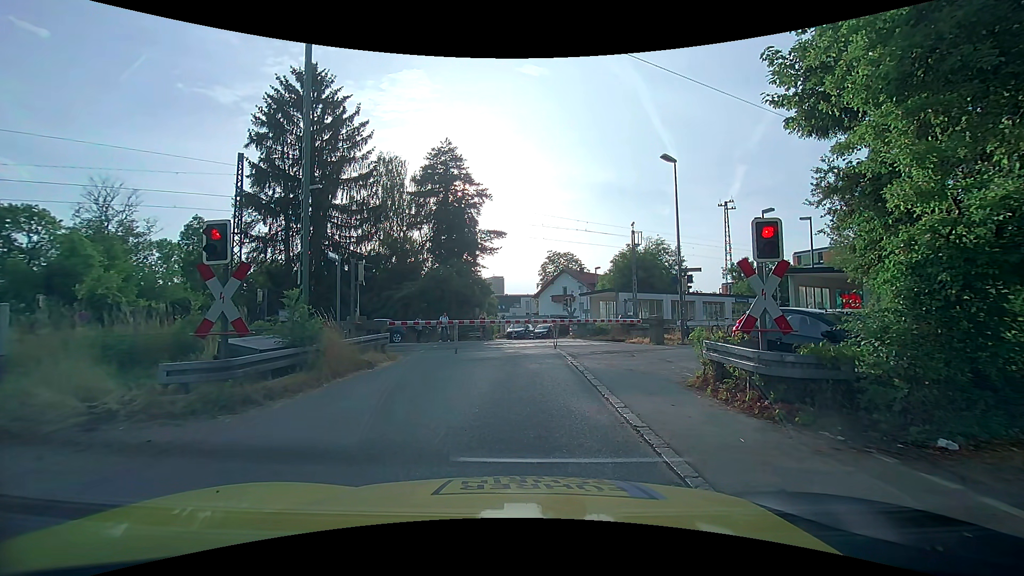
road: unclassified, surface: asphalt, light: Day
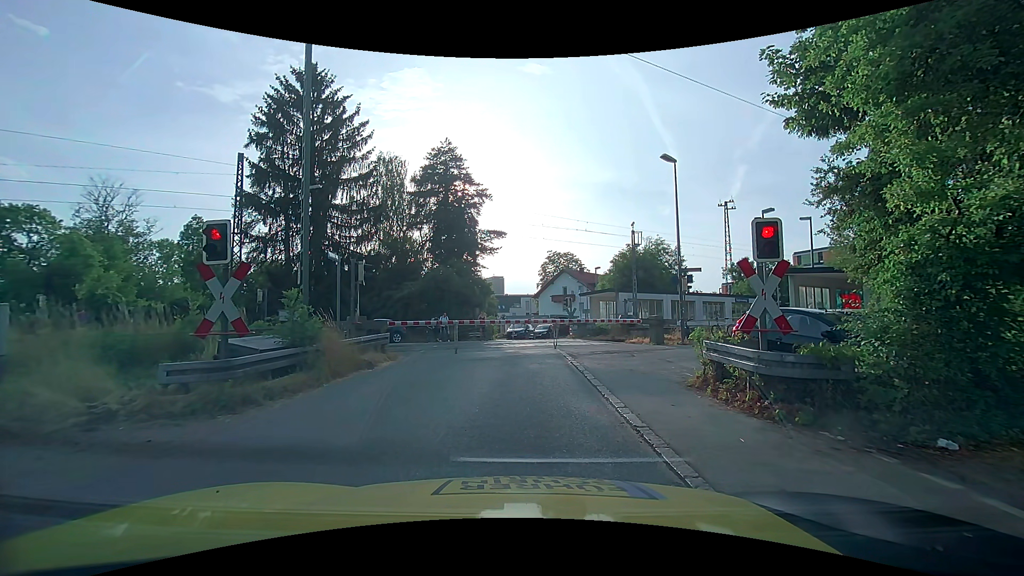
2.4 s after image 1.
(0.0, 0.0) m; 0°
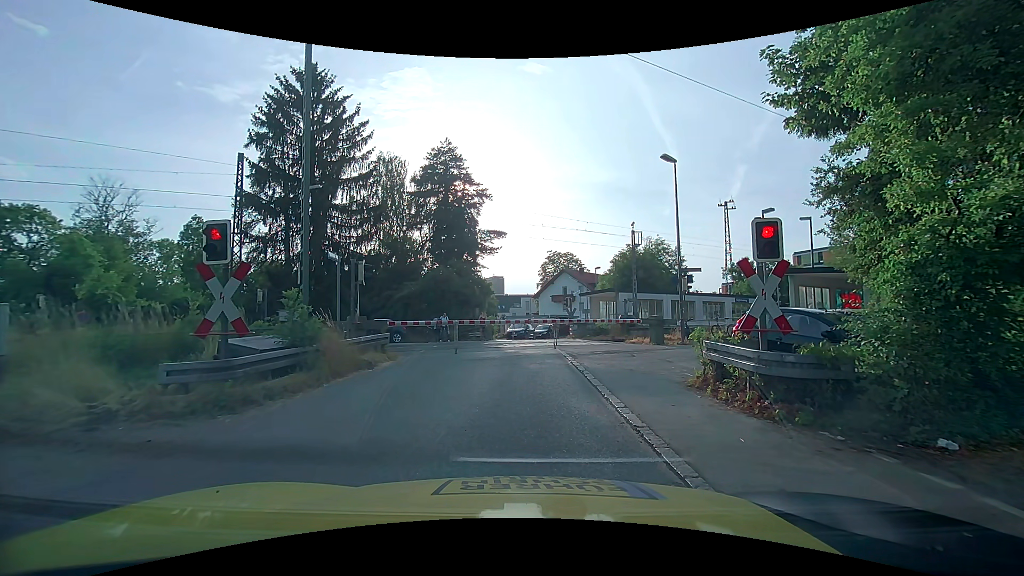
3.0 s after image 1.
(0.0, 0.0) m; 0°
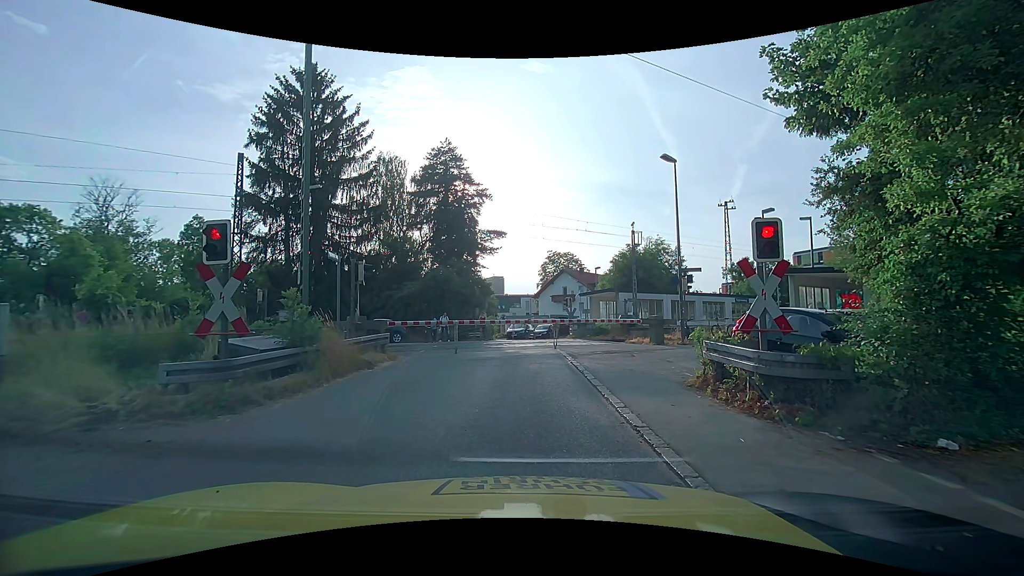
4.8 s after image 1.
(0.0, 0.0) m; 0°
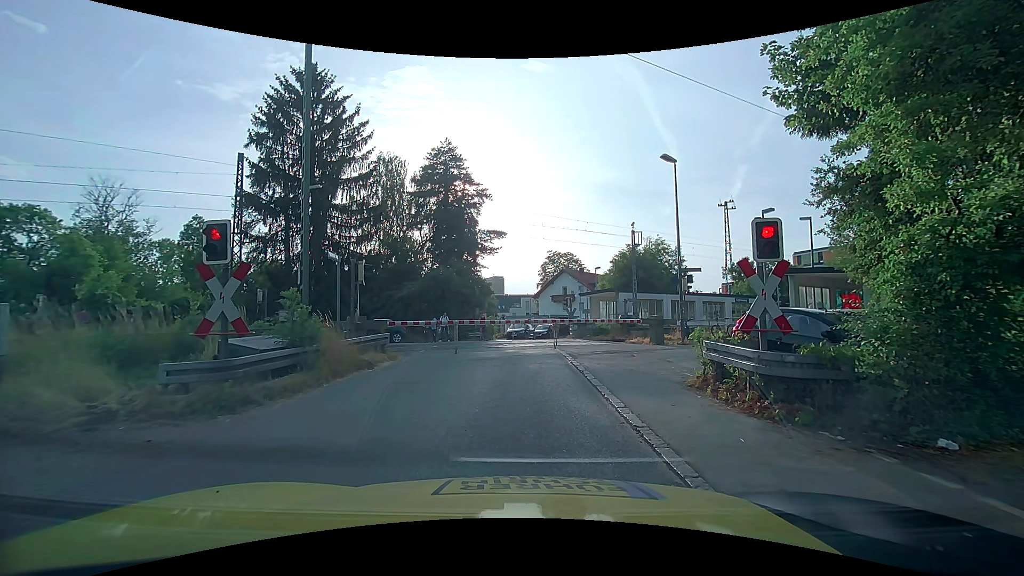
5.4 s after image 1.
(0.0, 0.0) m; 0°
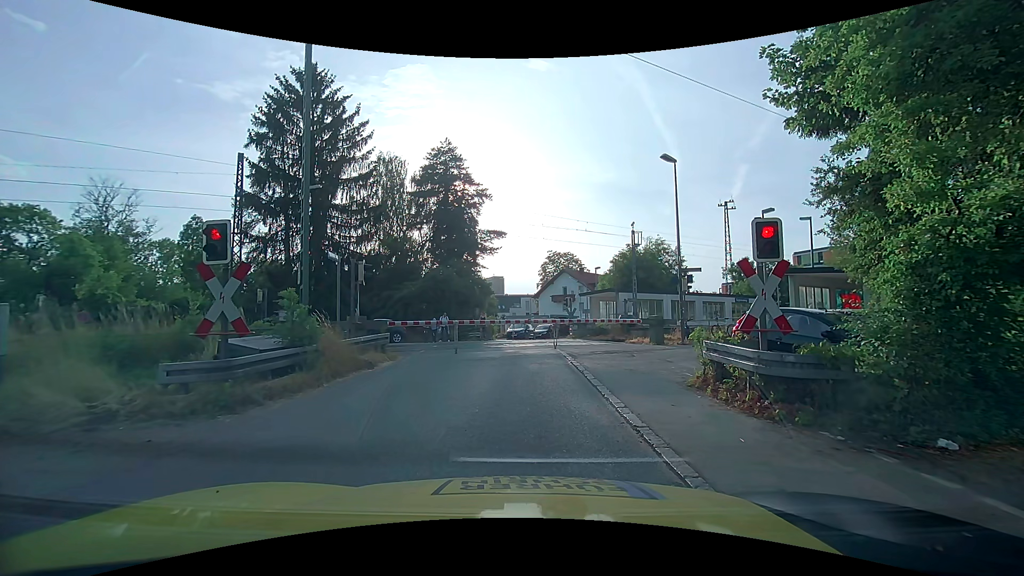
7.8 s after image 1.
(0.0, 0.0) m; 0°
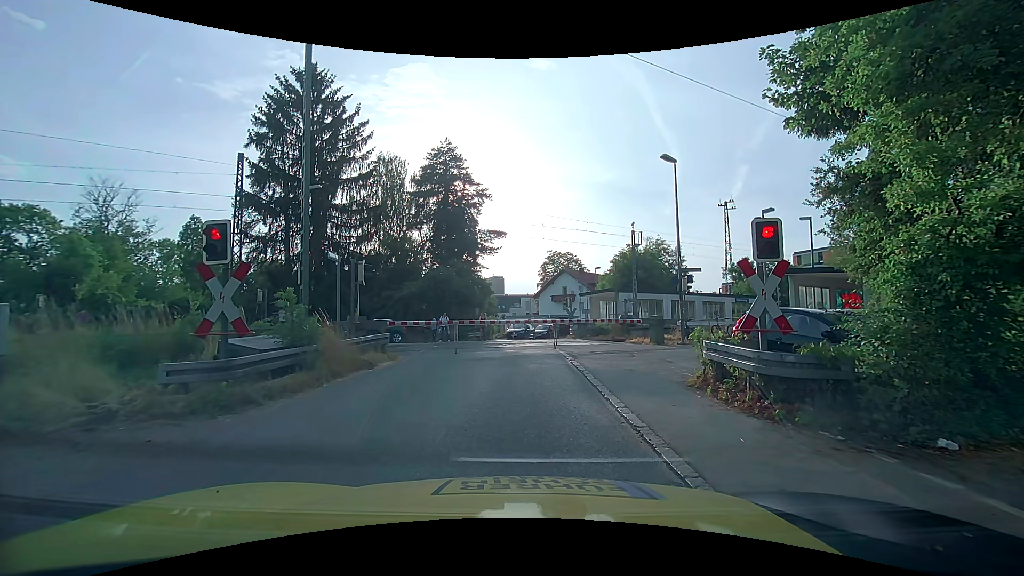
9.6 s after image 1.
(0.0, 0.0) m; 0°
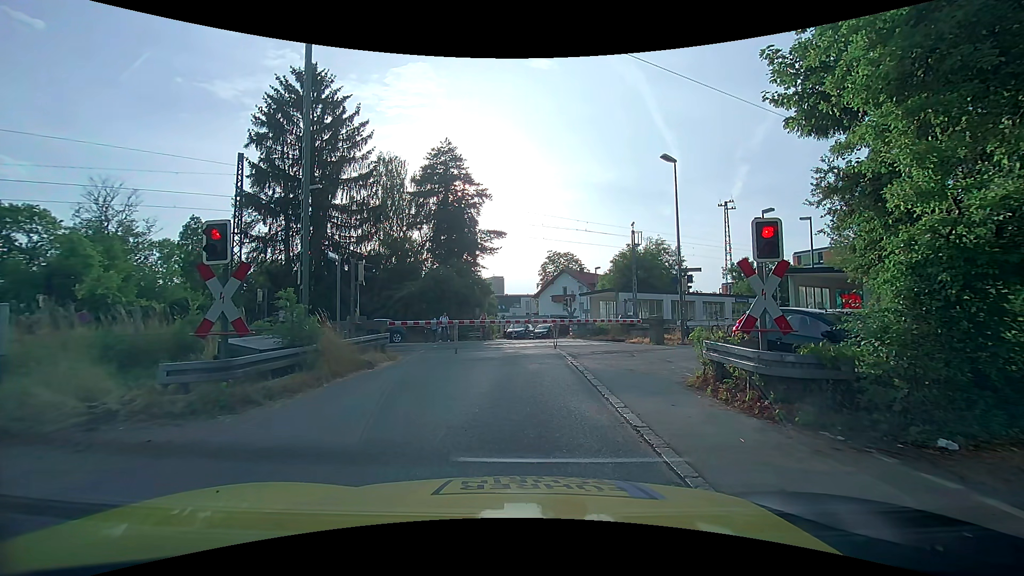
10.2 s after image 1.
(0.0, 0.0) m; 0°
